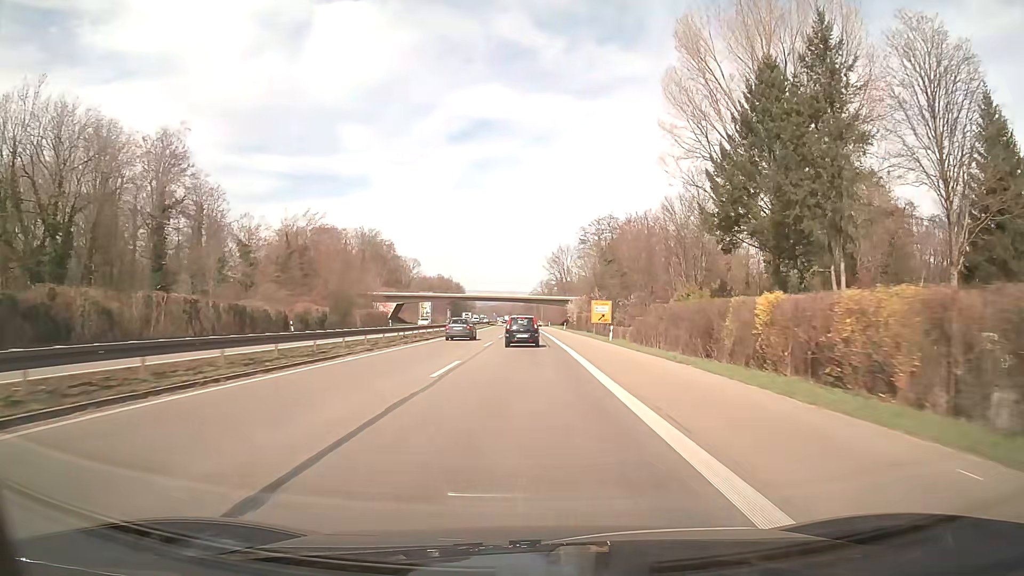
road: trunk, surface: asphalt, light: Day
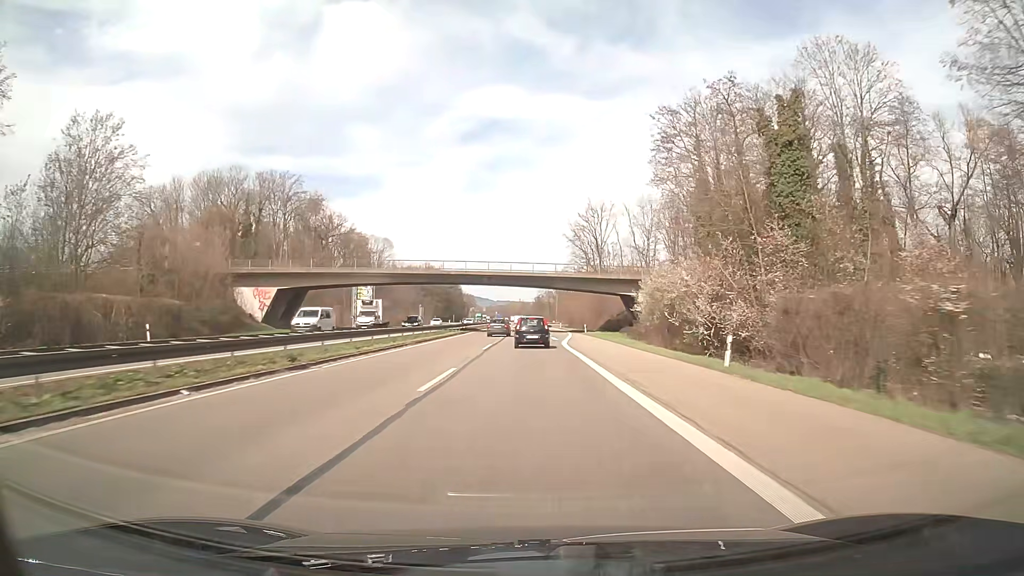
(-0.4, +76.5) m; -1°
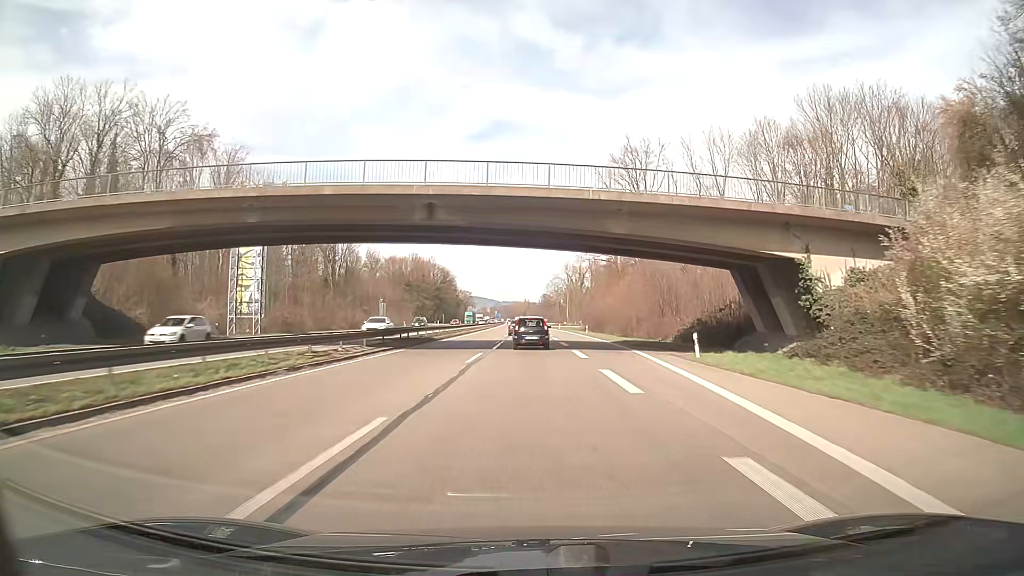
(-0.2, +46.3) m; 0°
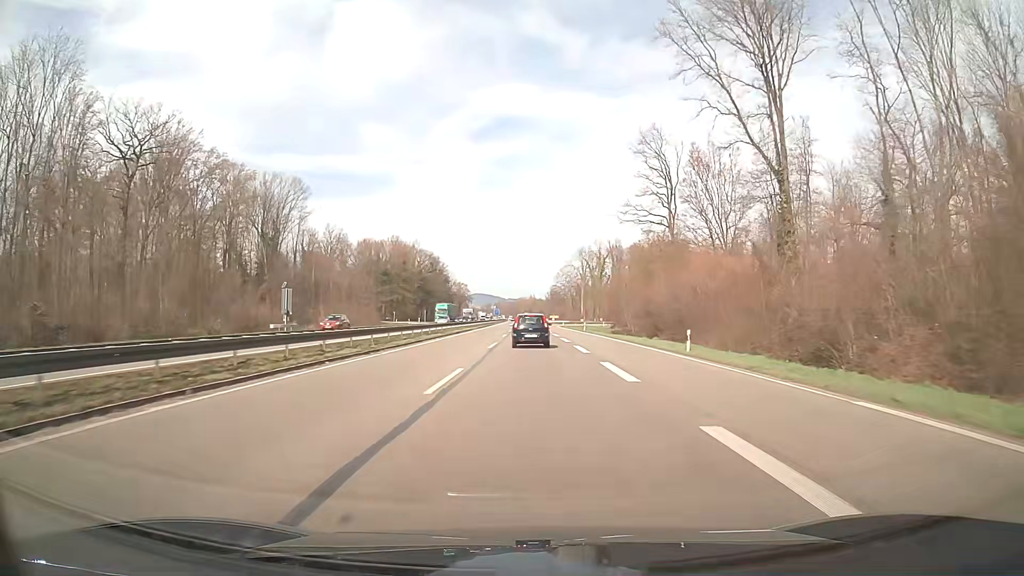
(-0.1, +46.3) m; -1°
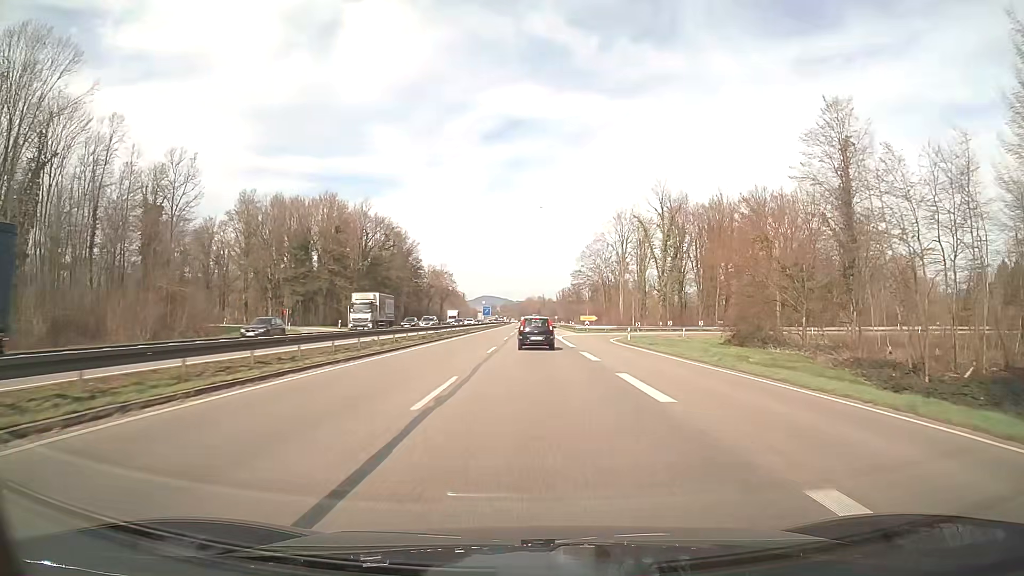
(-0.2, +75.0) m; 0°
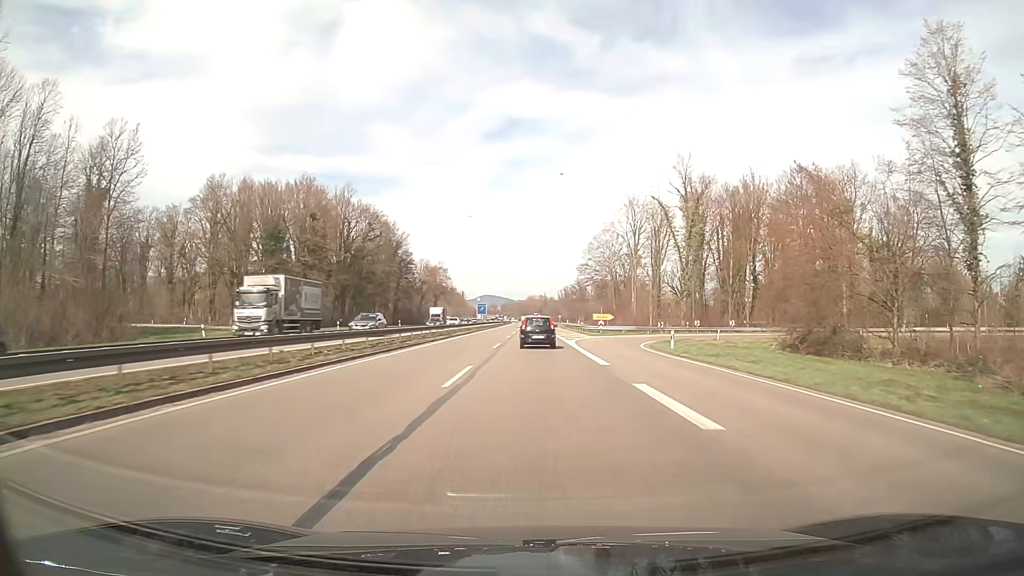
(0.0, +14.7) m; 0°
(0, +10) (0, +20) (0, +30) (0, +40) (0, +50) (0, +60) (0, +70) (0, +80) (0, +90) (0, +100) m
